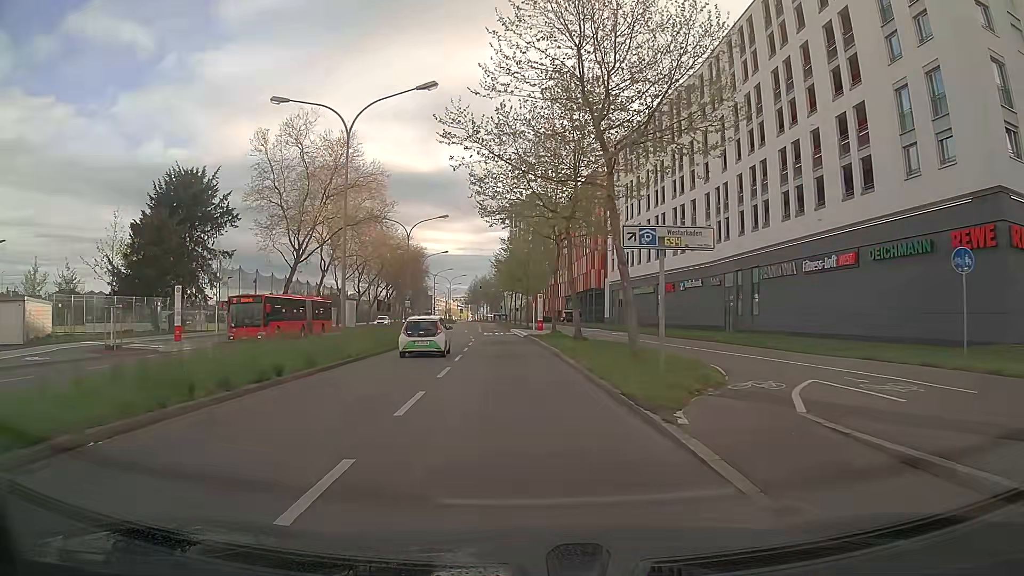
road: secondary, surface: asphalt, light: Day
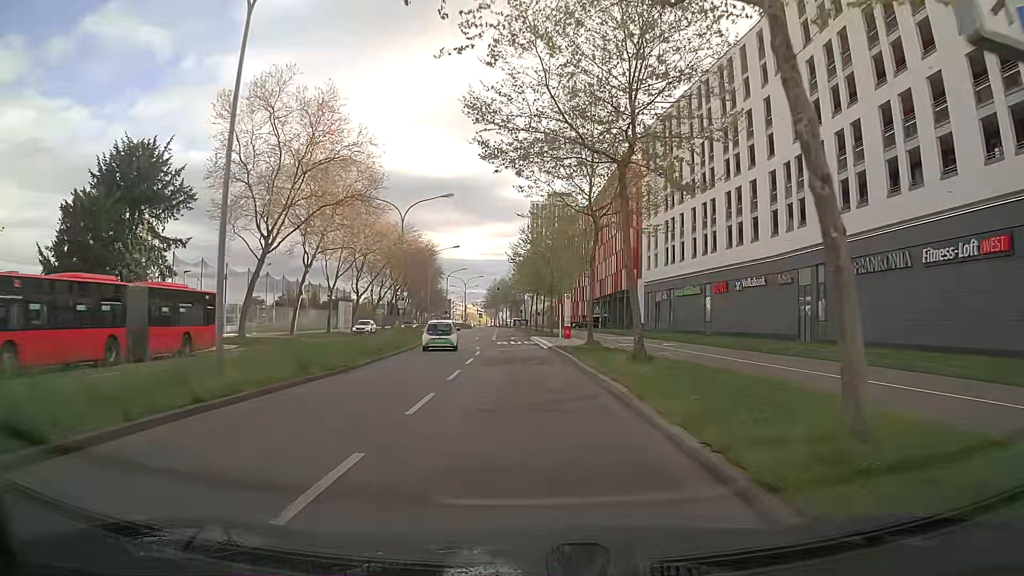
(-0.2, +11.7) m; -2°
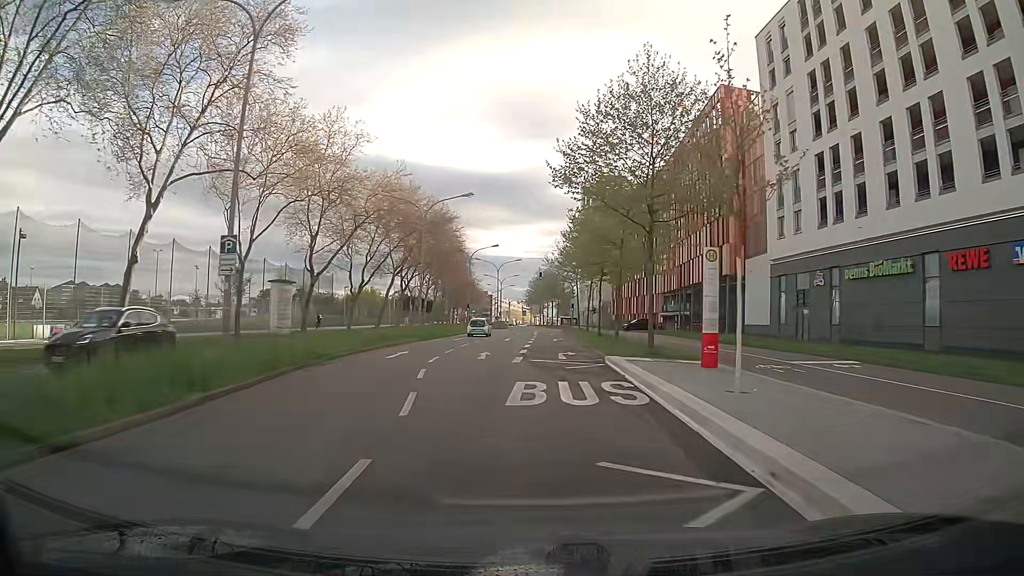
(-0.8, +30.7) m; -3°
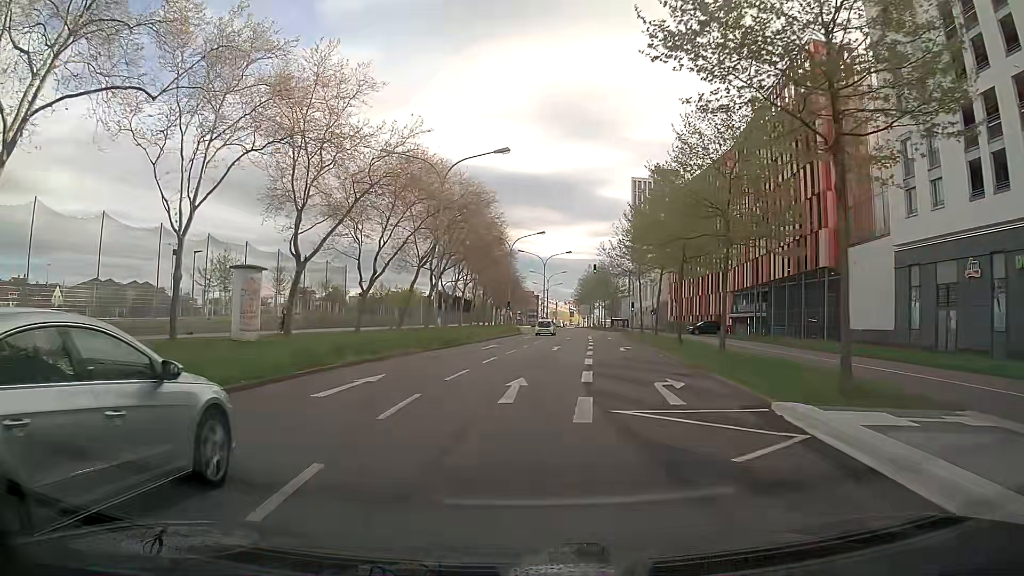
(-0.5, +12.5) m; -4°
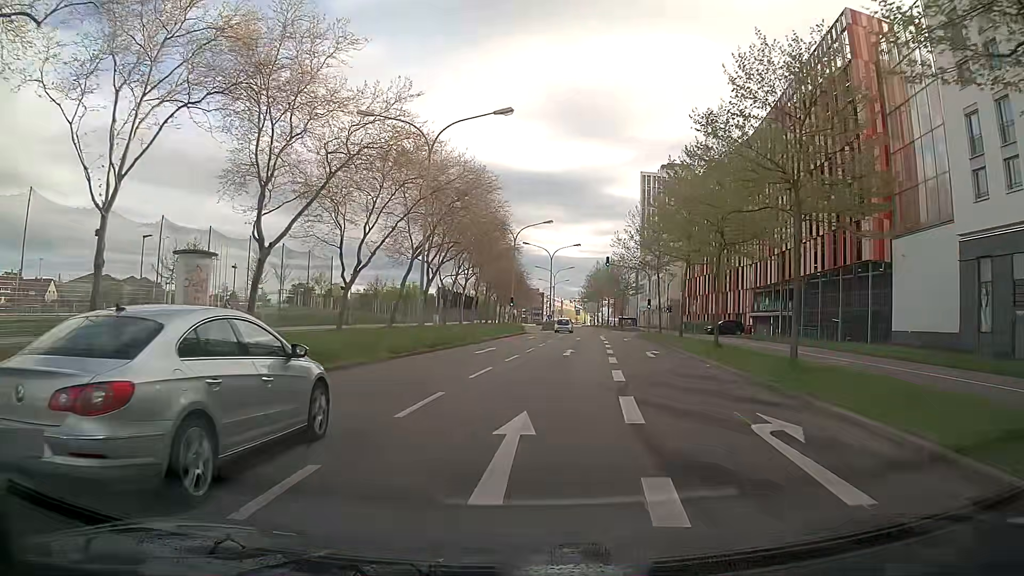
(0.0, +6.3) m; -1°
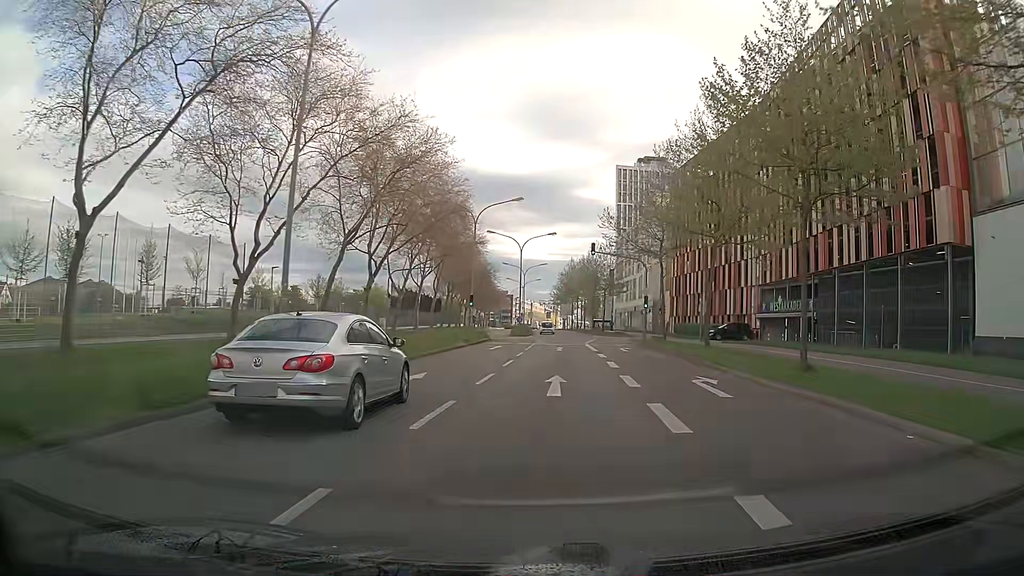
(+0.3, +12.6) m; +2°
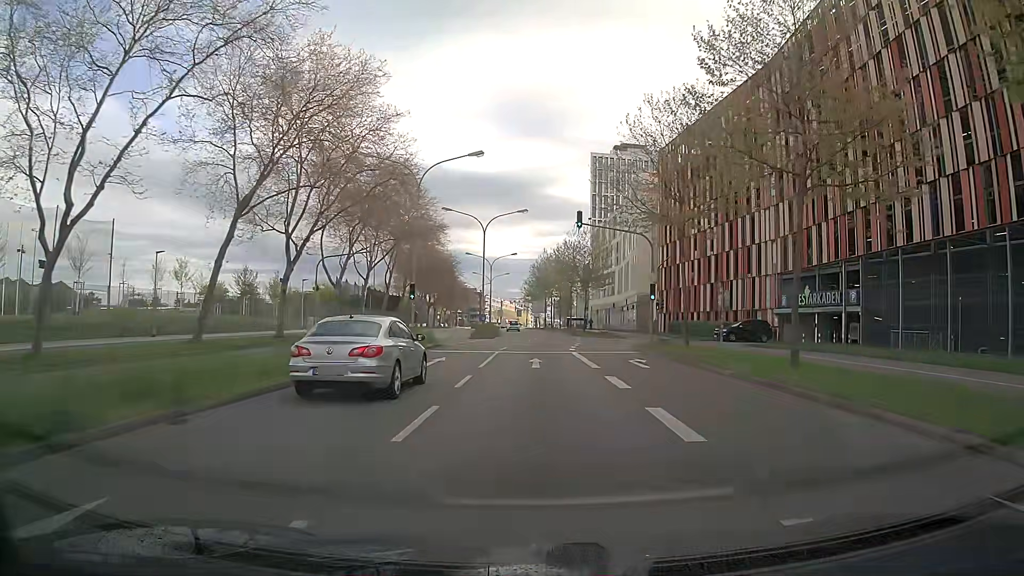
(+0.4, +12.8) m; +3°
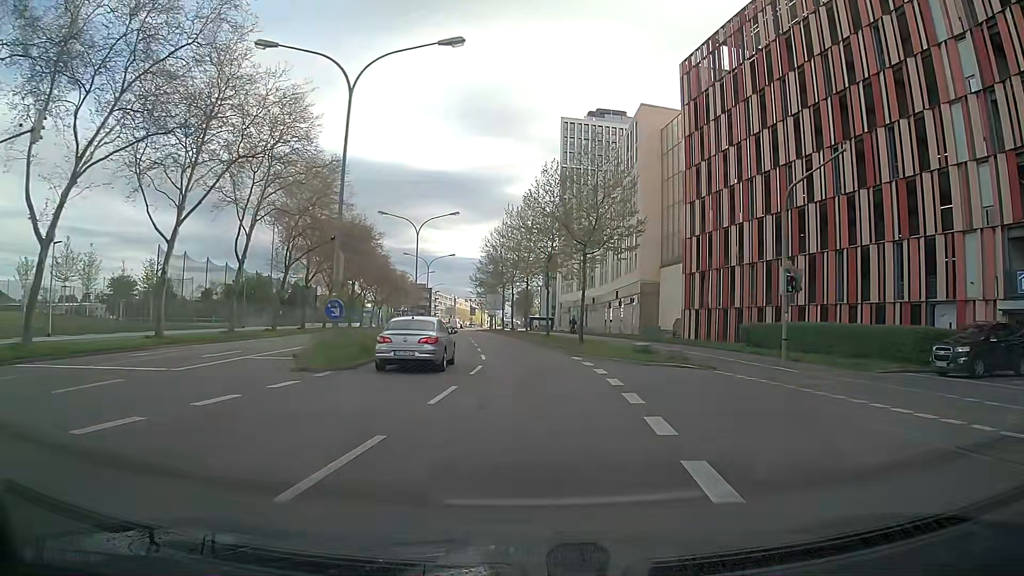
(+0.7, +32.7) m; +4°
(0, +10) (0, +20) (-1, +30) (-2, +40) (-3, +50) (-4, +60) (-5, +70) (-7, +80) (-8, +90) (-9, +99) m
